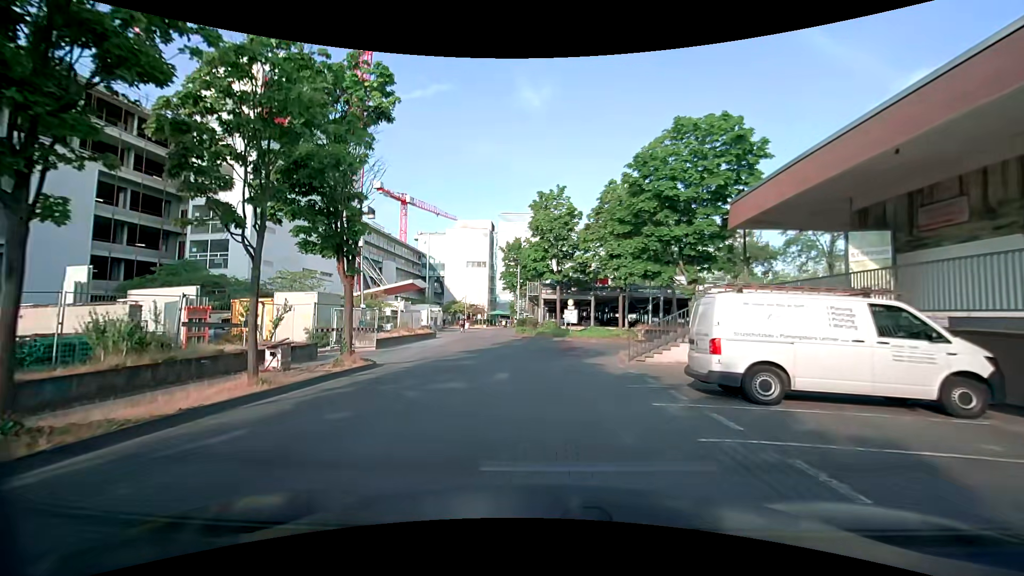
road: service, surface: paving_stones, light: Day
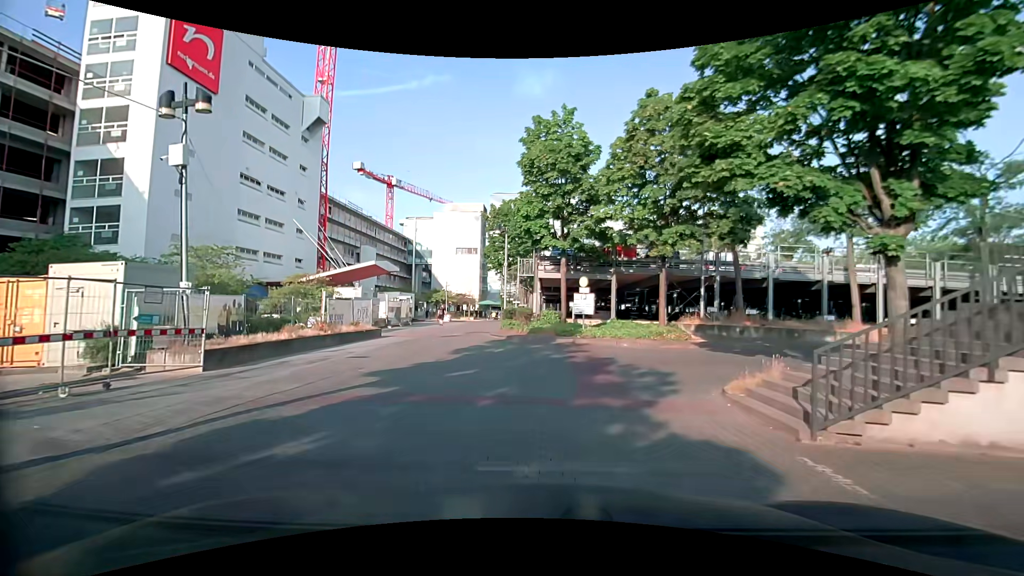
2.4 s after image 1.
(0.0, +12.3) m; 0°
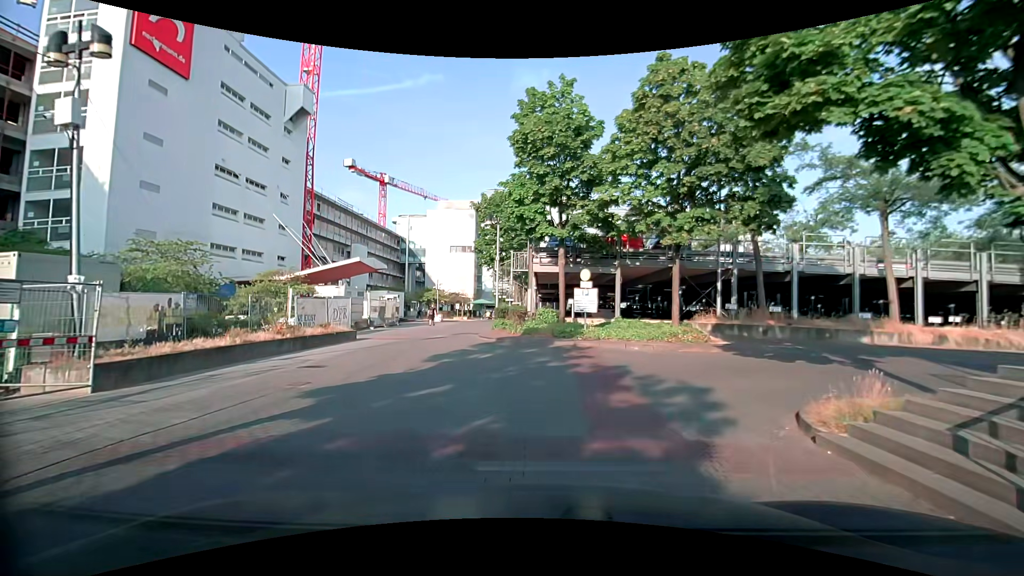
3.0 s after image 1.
(0.0, +2.8) m; +1°
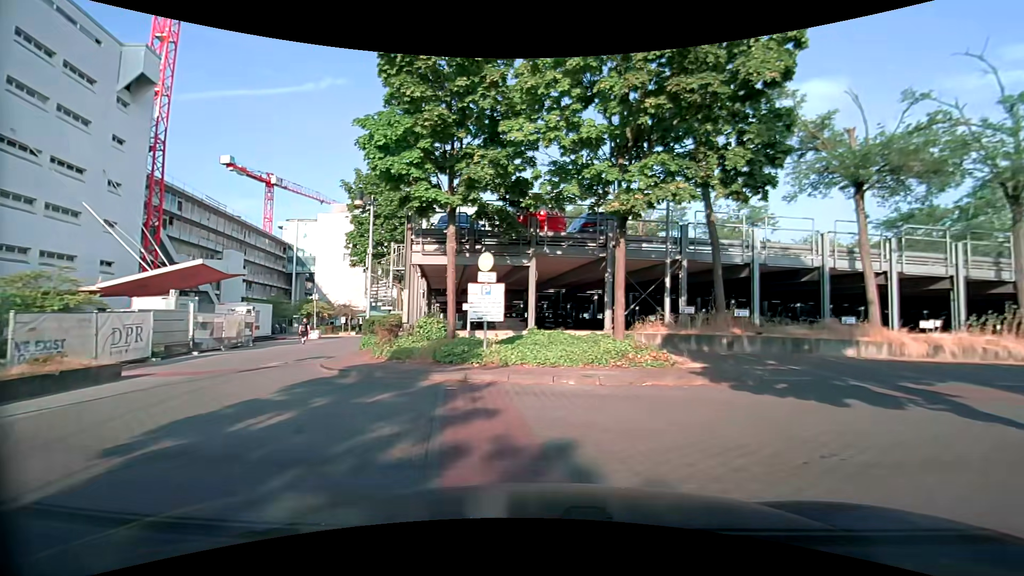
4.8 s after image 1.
(+0.2, +6.9) m; +10°
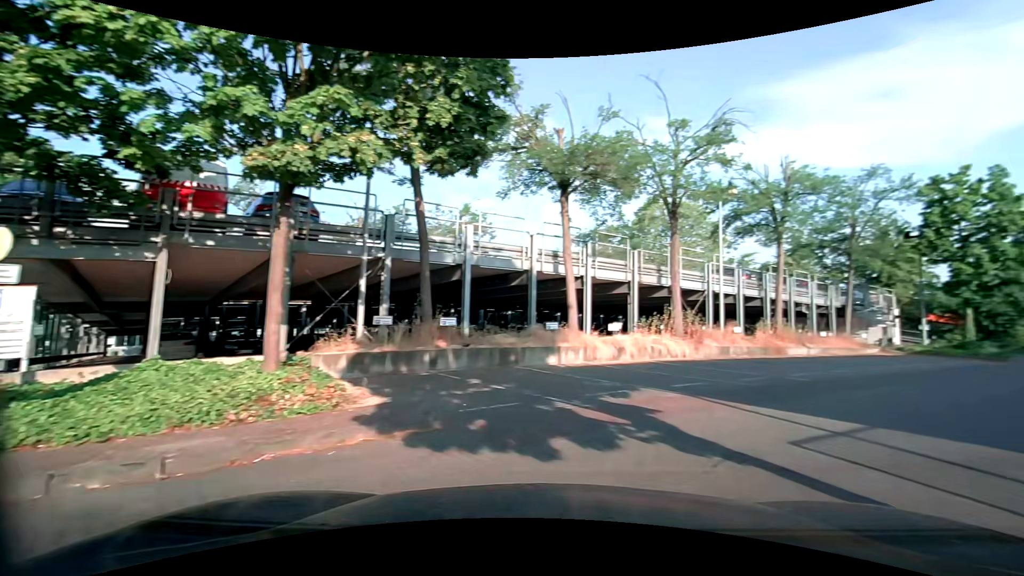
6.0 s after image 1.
(+0.8, +3.8) m; +26°
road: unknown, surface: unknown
